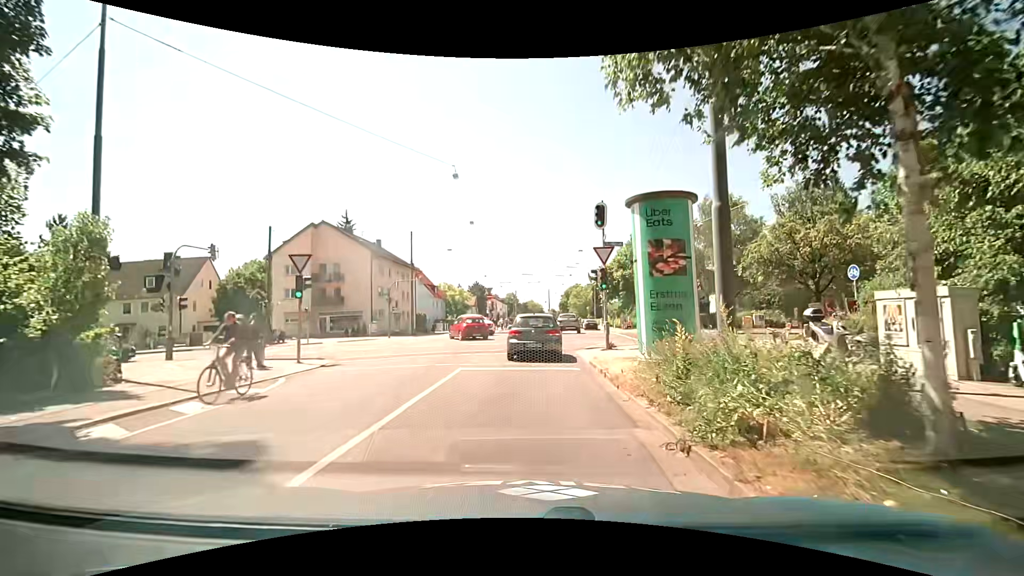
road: tertiary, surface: asphalt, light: Day
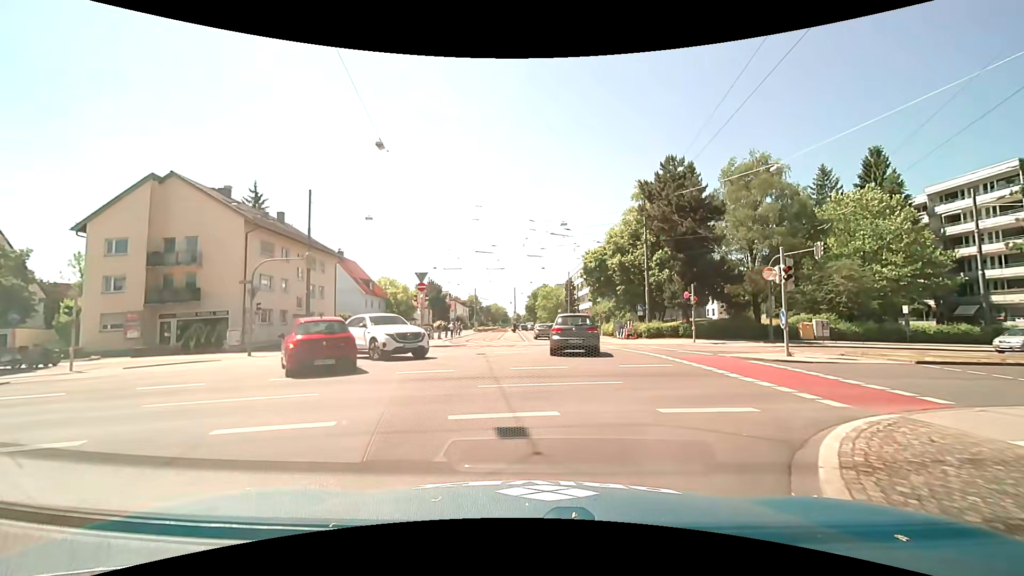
(+0.2, +19.3) m; +4°
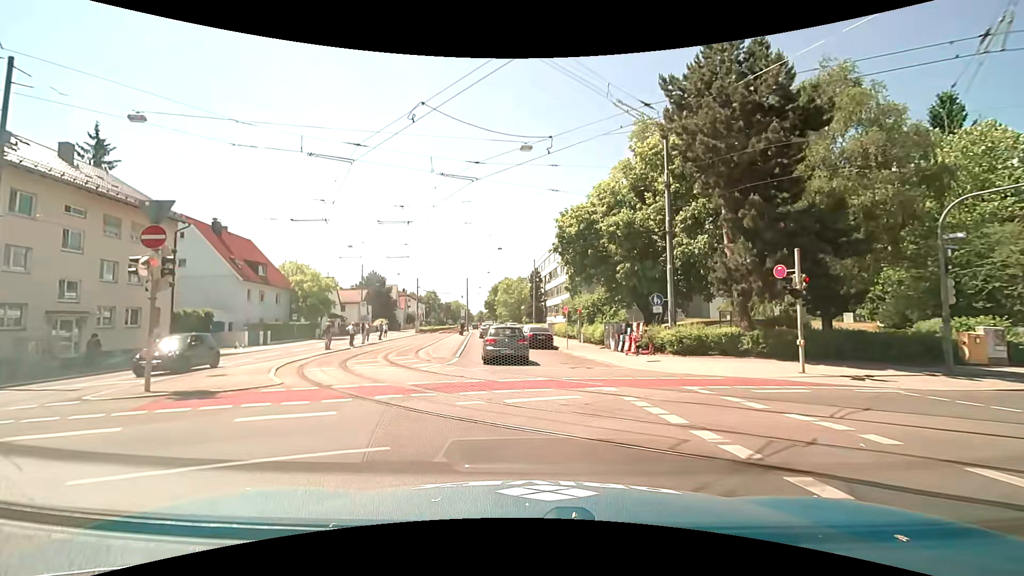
(+1.2, +19.0) m; +3°
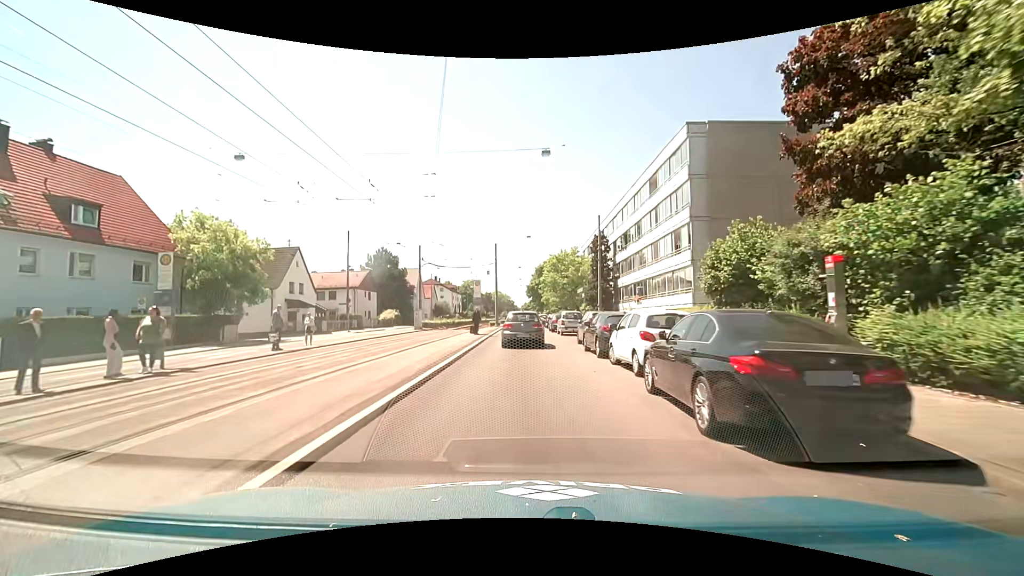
(-1.5, +27.6) m; -4°
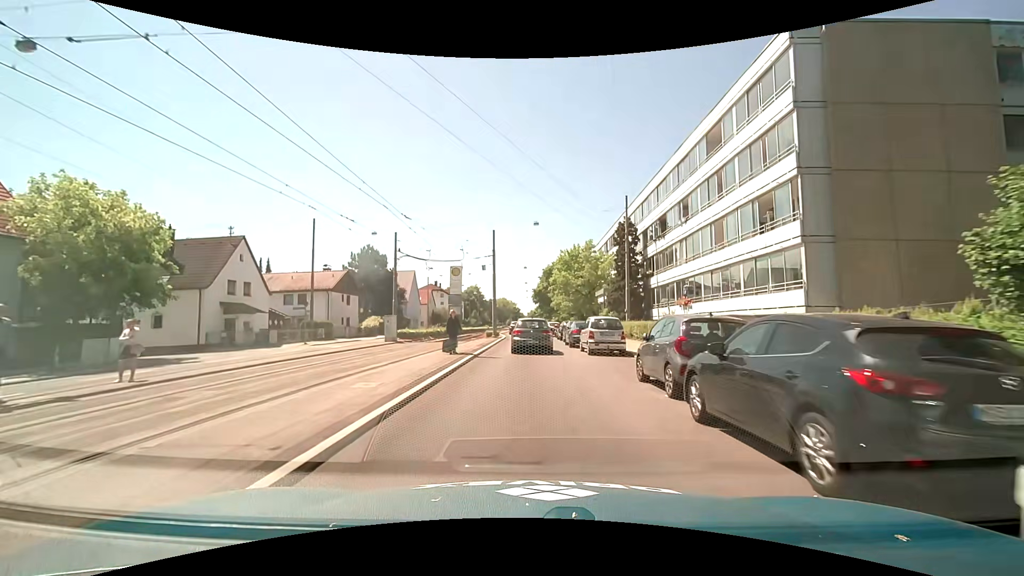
(-0.3, +11.6) m; -1°
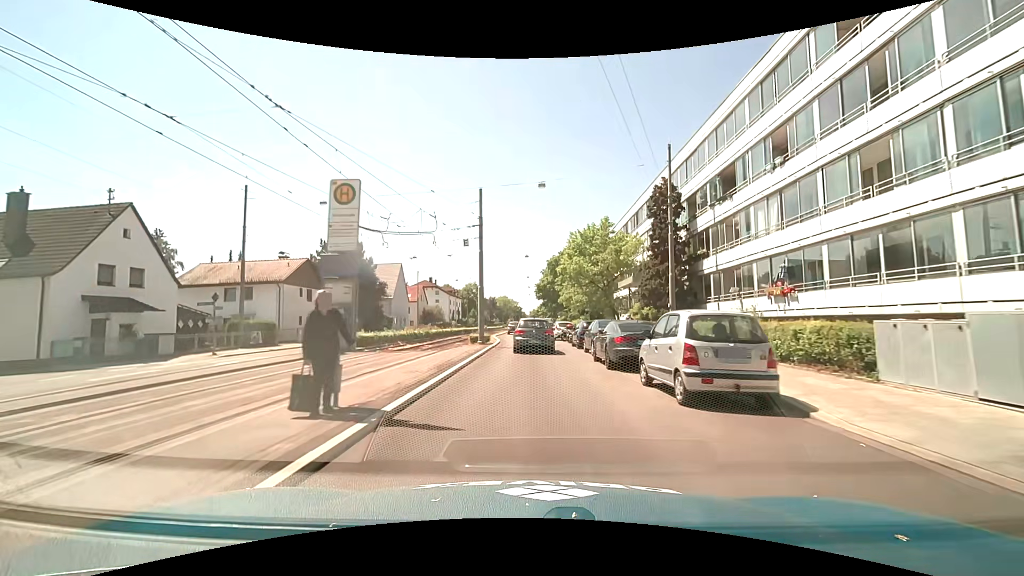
(-0.1, +12.1) m; -1°
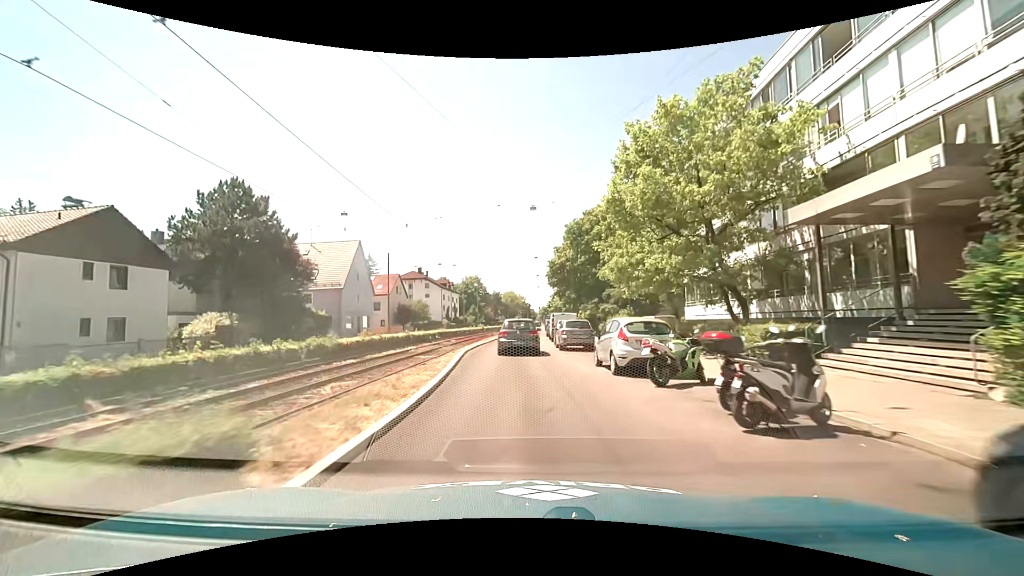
(-0.1, +25.5) m; -1°
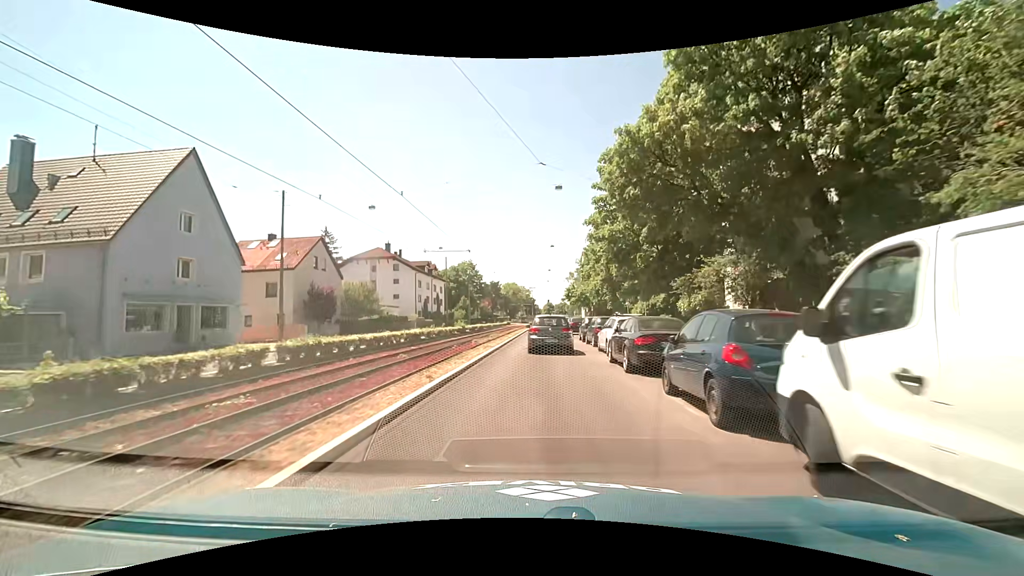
(-0.8, +33.6) m; -1°
(0, +10) (0, +20) (+1, +30) (+1, +40) (+1, +50) (+2, +60) (+2, +70) (+2, +80) (+3, +90) (+3, +100) m
